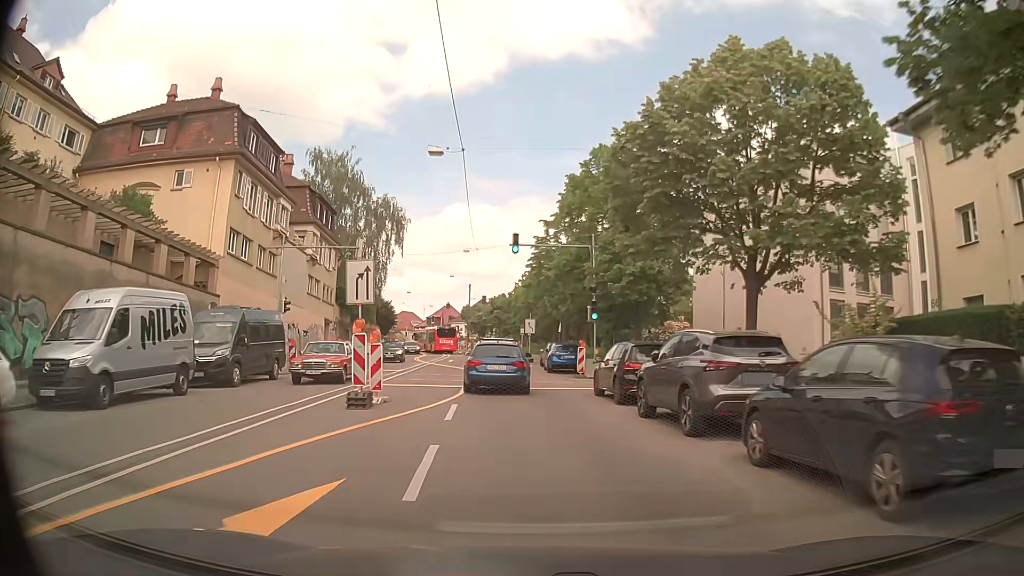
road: secondary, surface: asphalt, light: Day
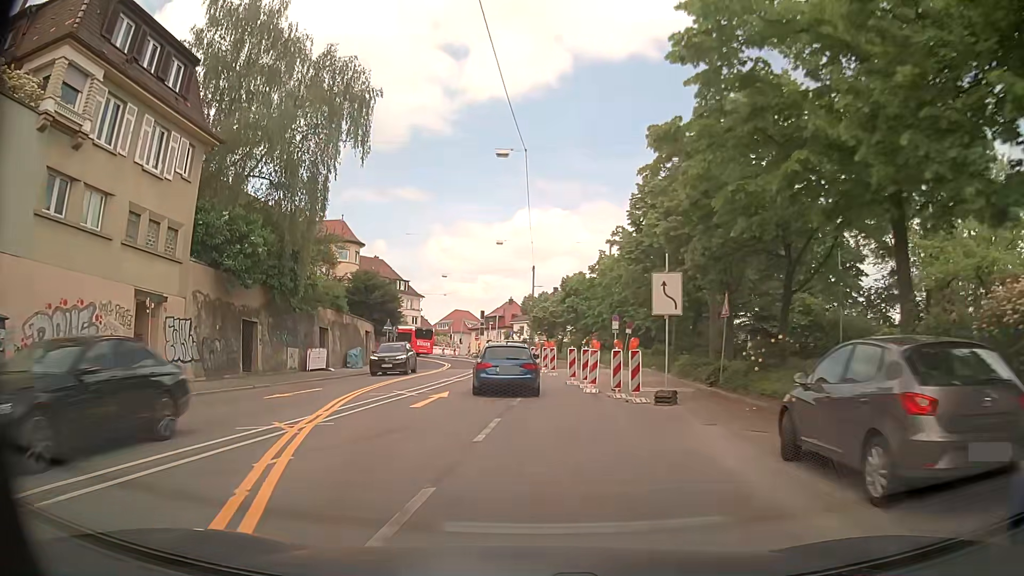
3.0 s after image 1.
(-1.4, +32.7) m; -6°
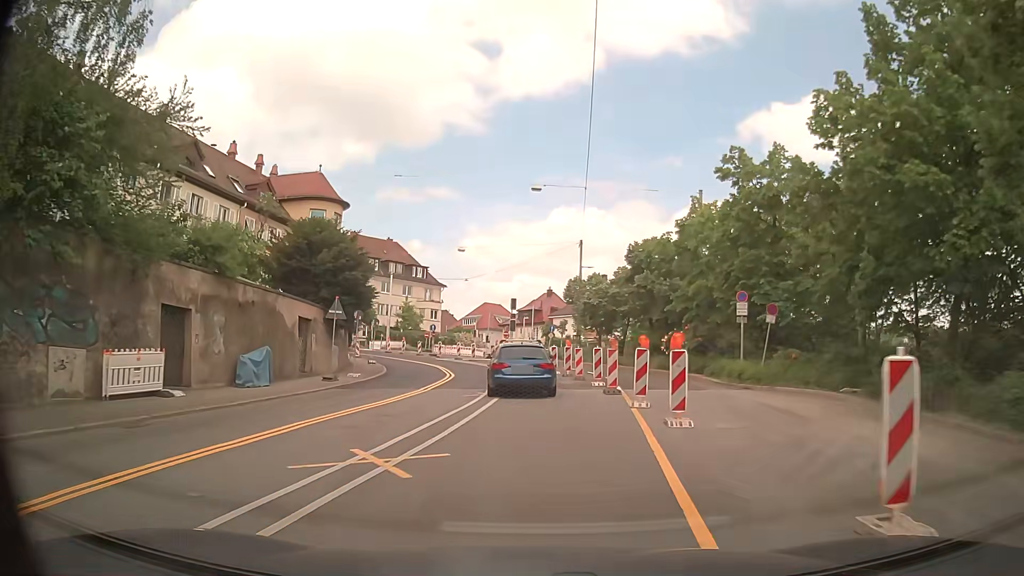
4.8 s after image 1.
(-0.9, +19.6) m; -4°
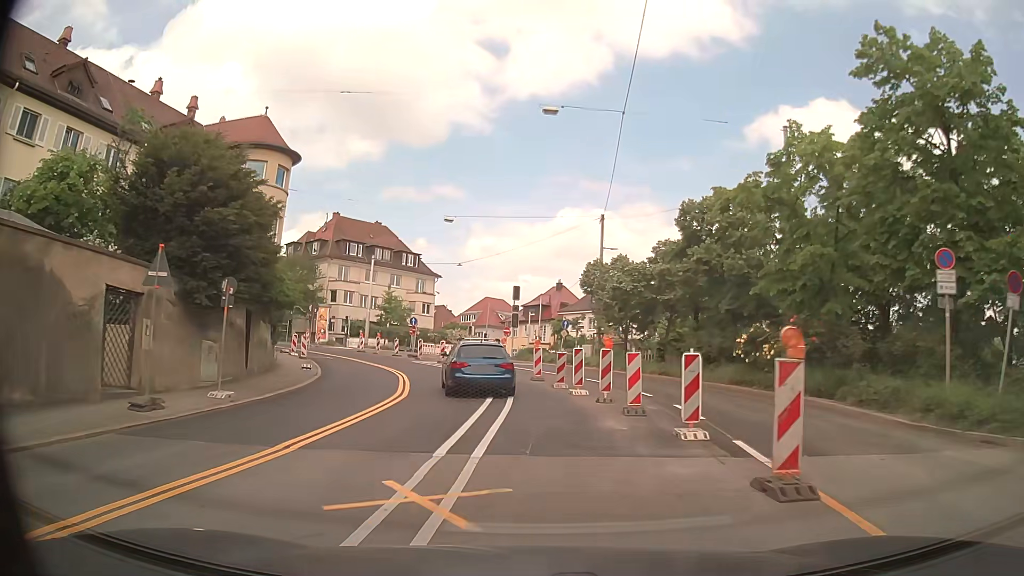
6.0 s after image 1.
(0.0, +12.9) m; -1°
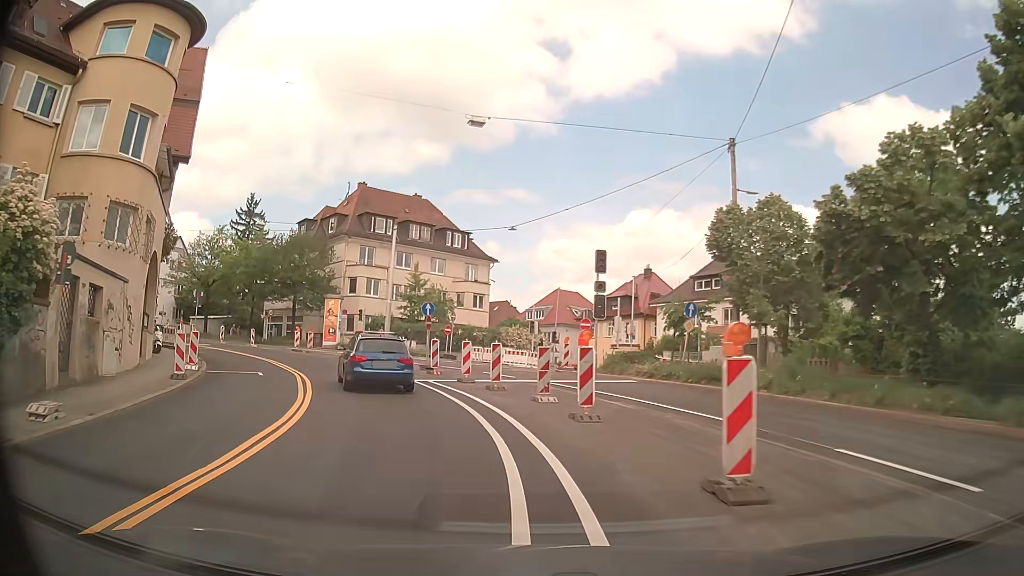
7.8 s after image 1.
(-0.6, +19.2) m; -6°
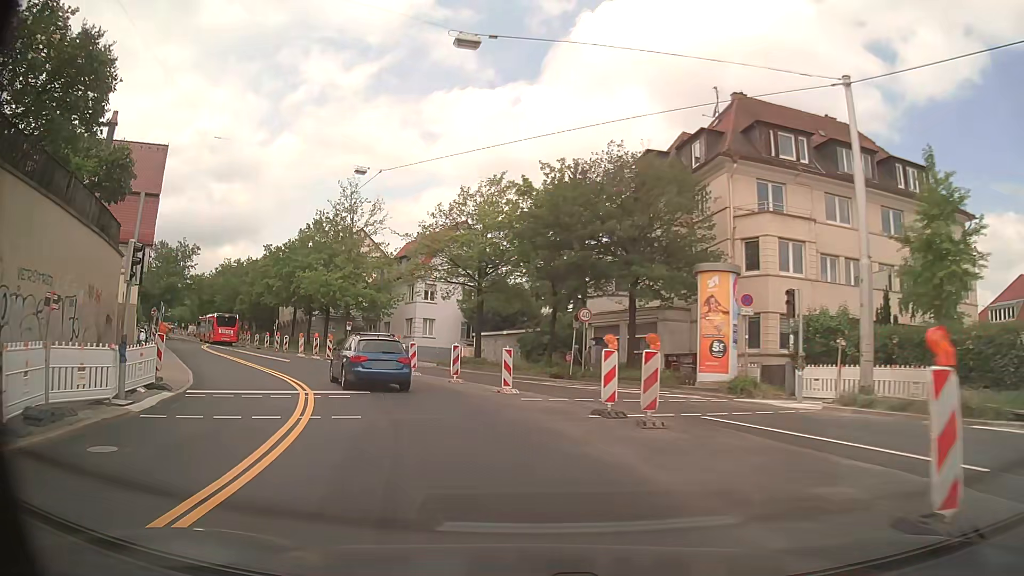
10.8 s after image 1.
(-7.9, +29.0) m; -32°
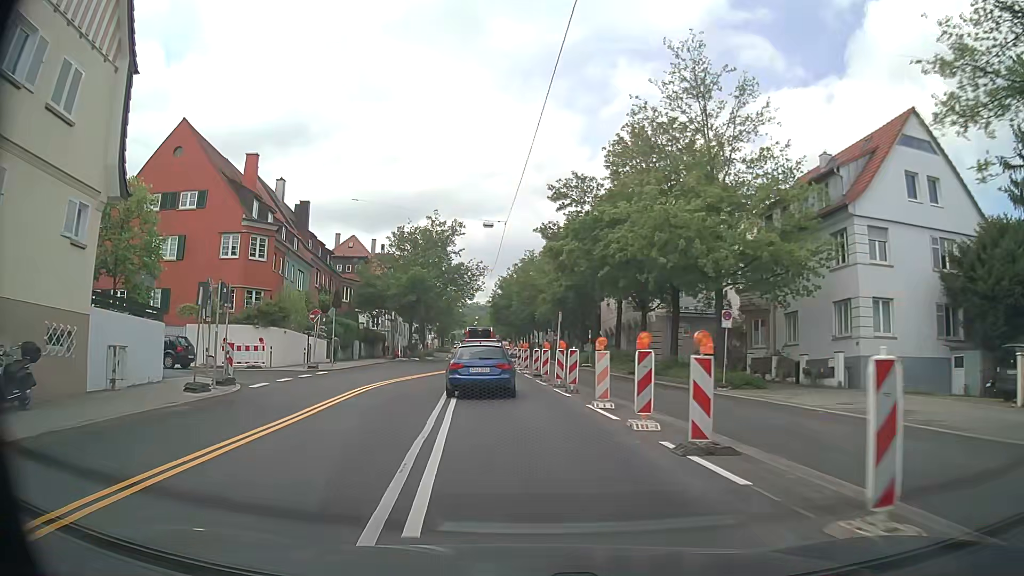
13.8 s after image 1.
(-8.6, +30.0) m; -30°
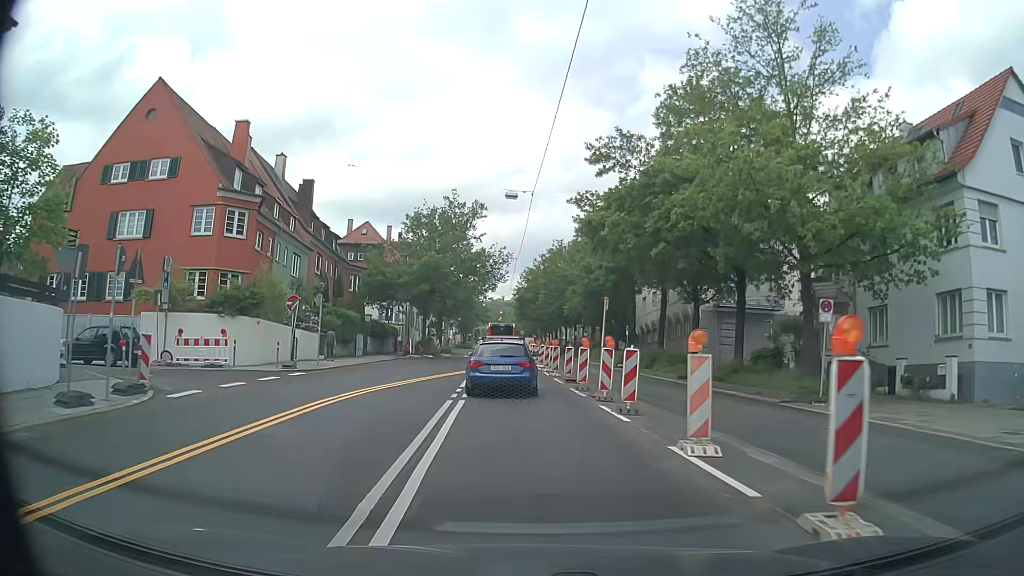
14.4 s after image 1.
(-0.2, +6.4) m; -2°
(0, +10) (-1, +20) (-1, +30) (-1, +40) (-2, +50) (-2, +60) (-3, +70) (-3, +80) (-3, +90) (-4, +100) m
